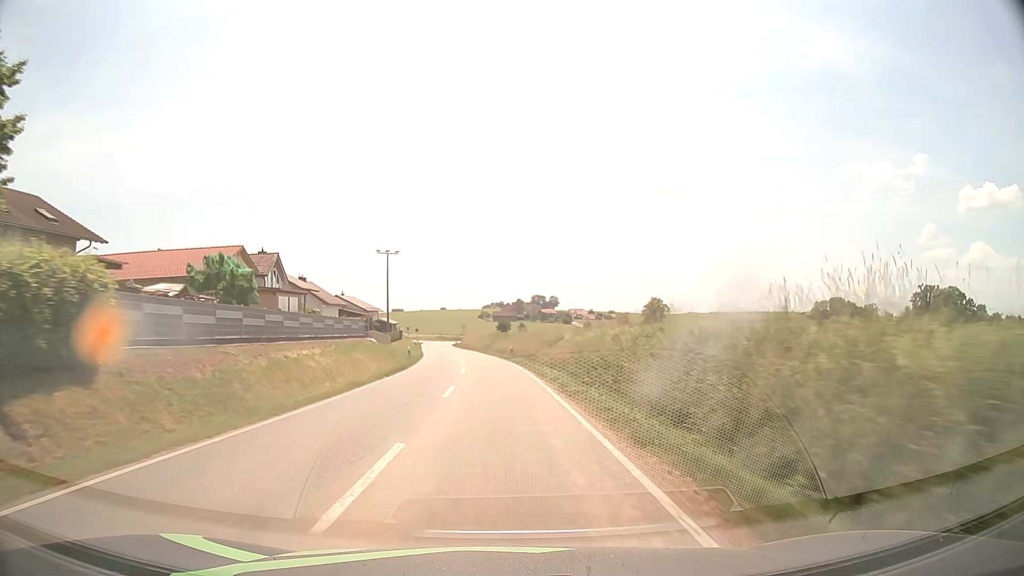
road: tertiary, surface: asphalt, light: Day
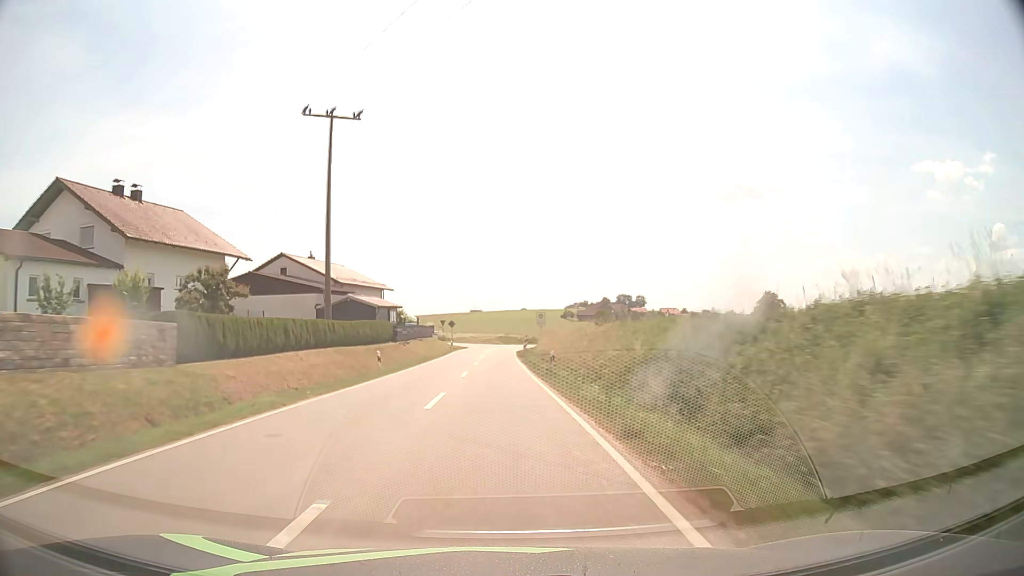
(-3.4, +63.3) m; -7°
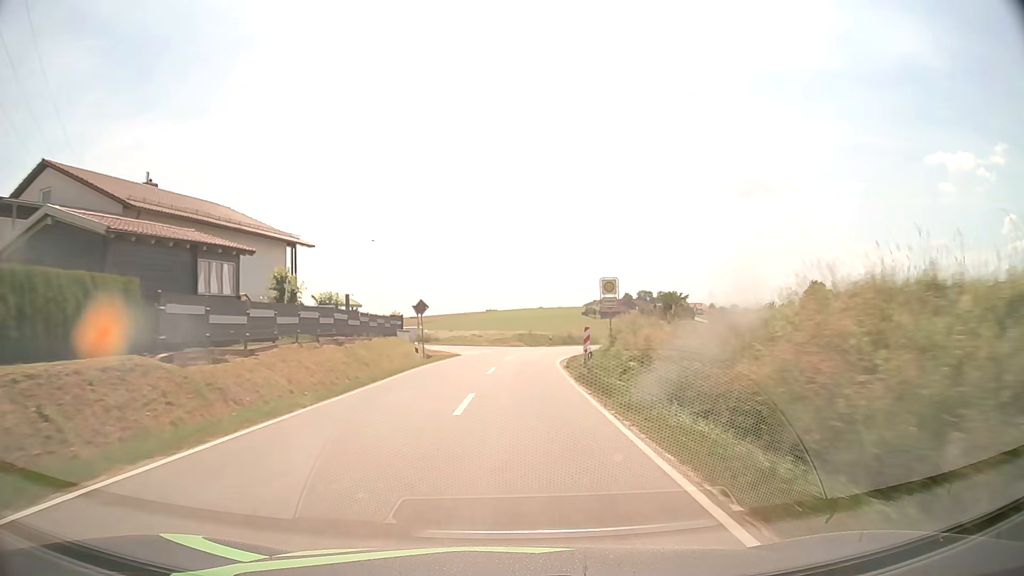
(-0.8, +37.1) m; -1°
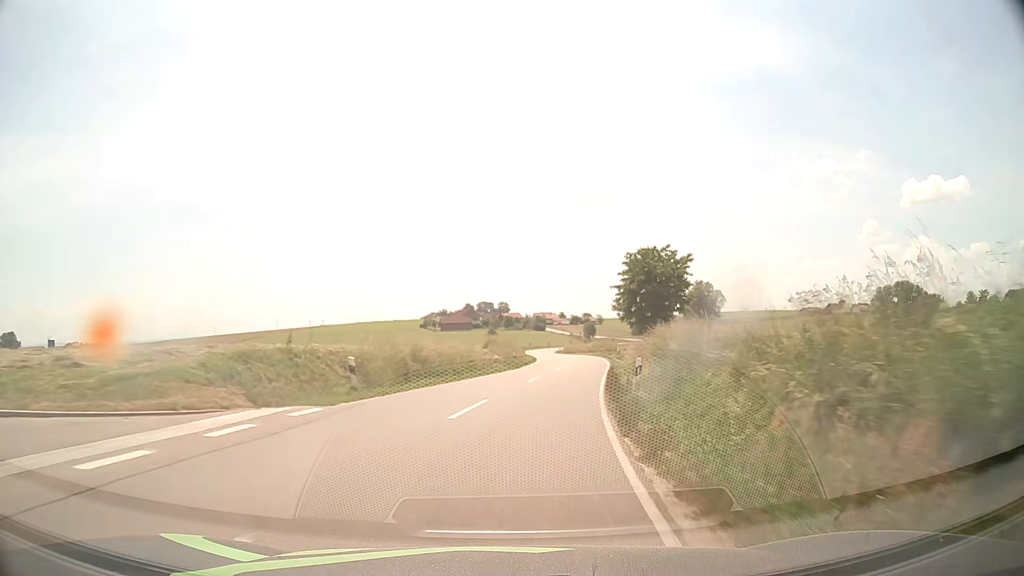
(+3.4, +45.4) m; +13°
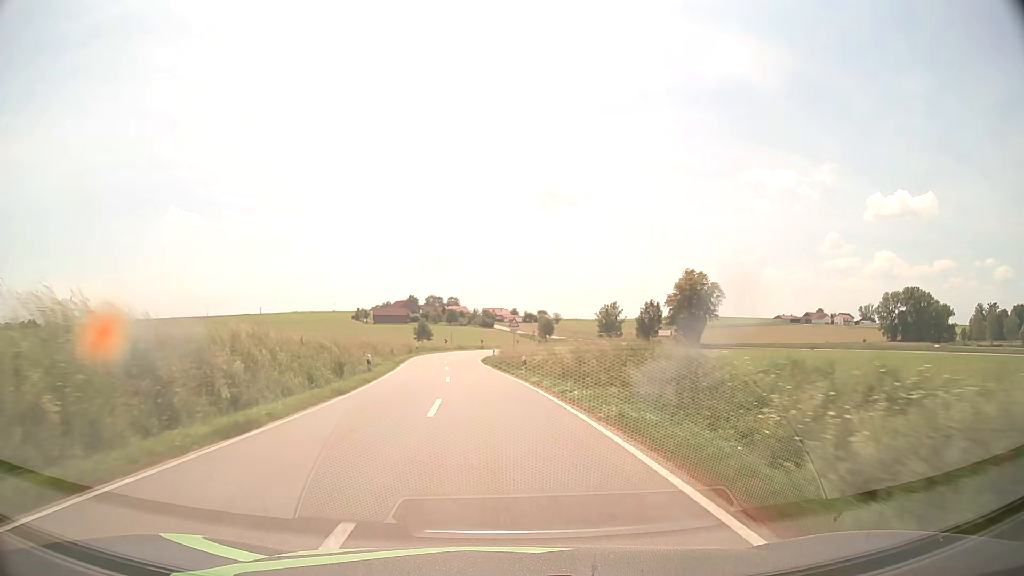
(+7.0, +58.4) m; +5°
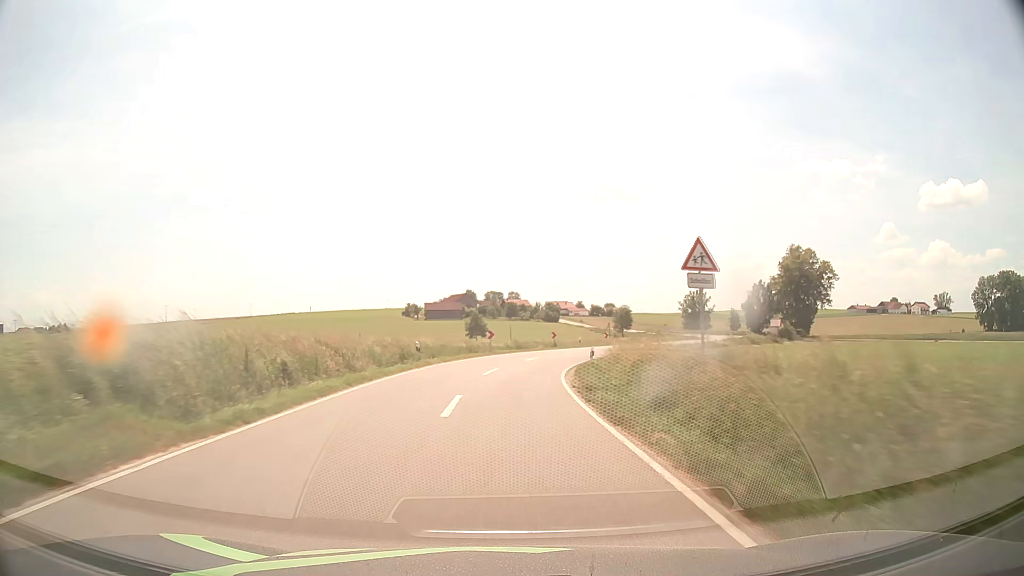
(-2.2, +36.7) m; -5°
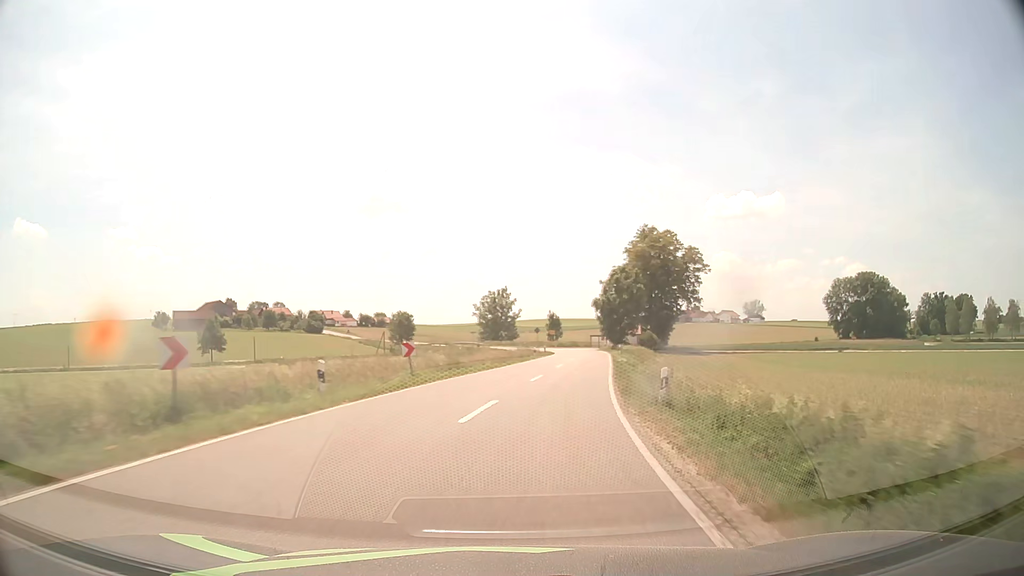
(+5.1, +46.5) m; +18°
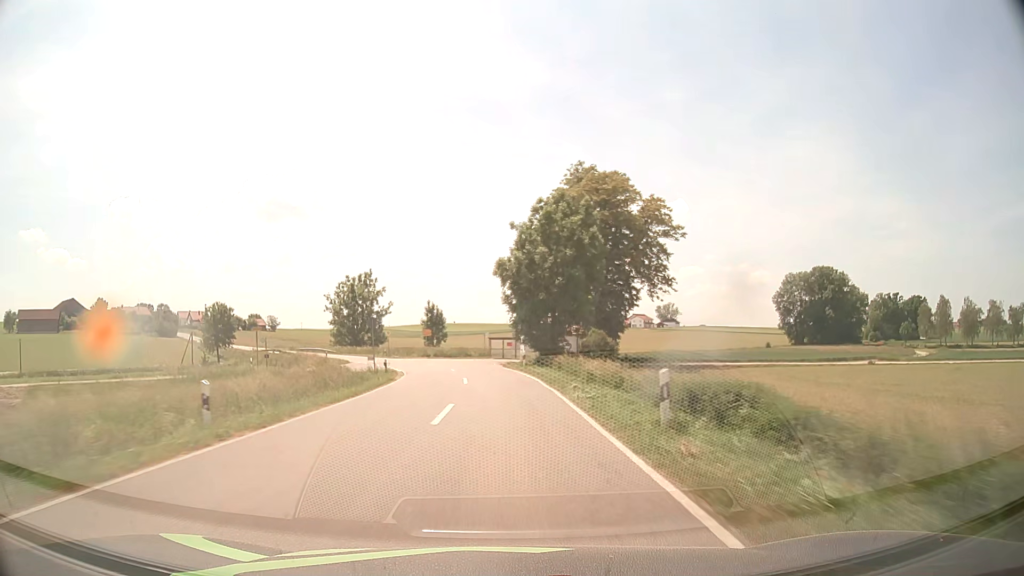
(+6.3, +46.4) m; +10°
(0, +10) (0, +20) (-1, +30) (-2, +40) (-4, +50) (-7, +59) (-11, +68) (-16, +77) (-21, +86) (-26, +94) m
